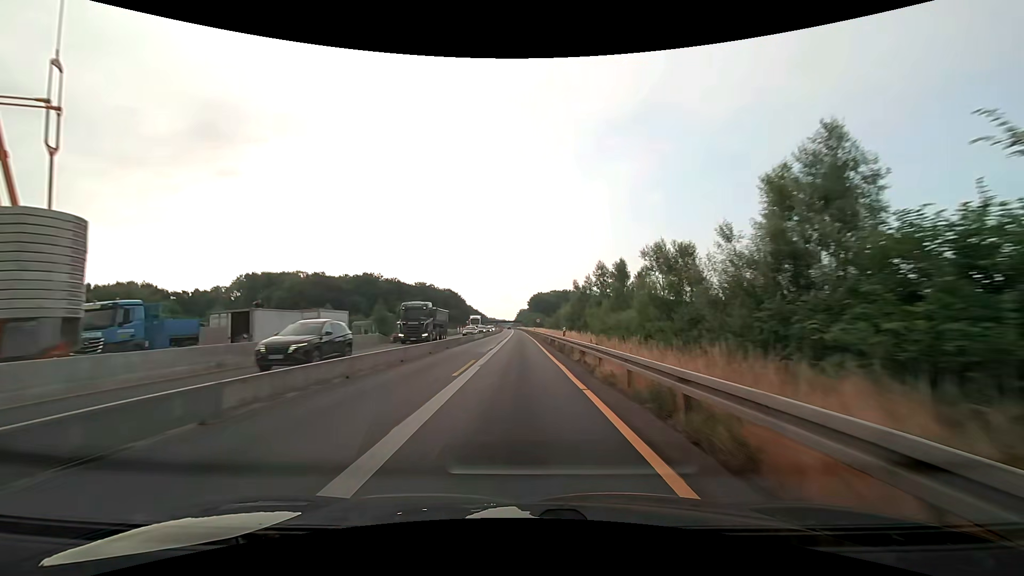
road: motorway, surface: asphalt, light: Day
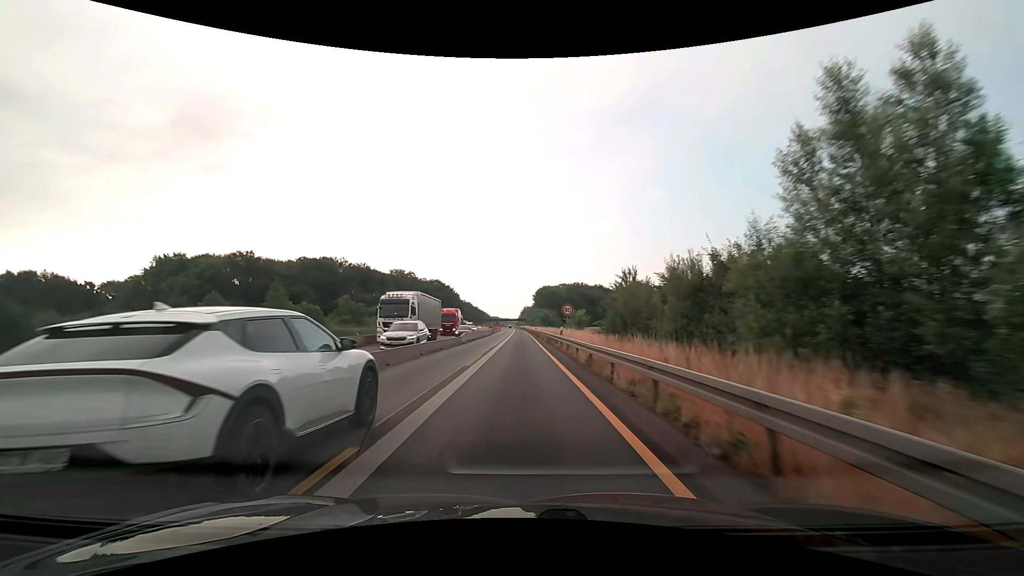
(-0.3, +50.1) m; -1°
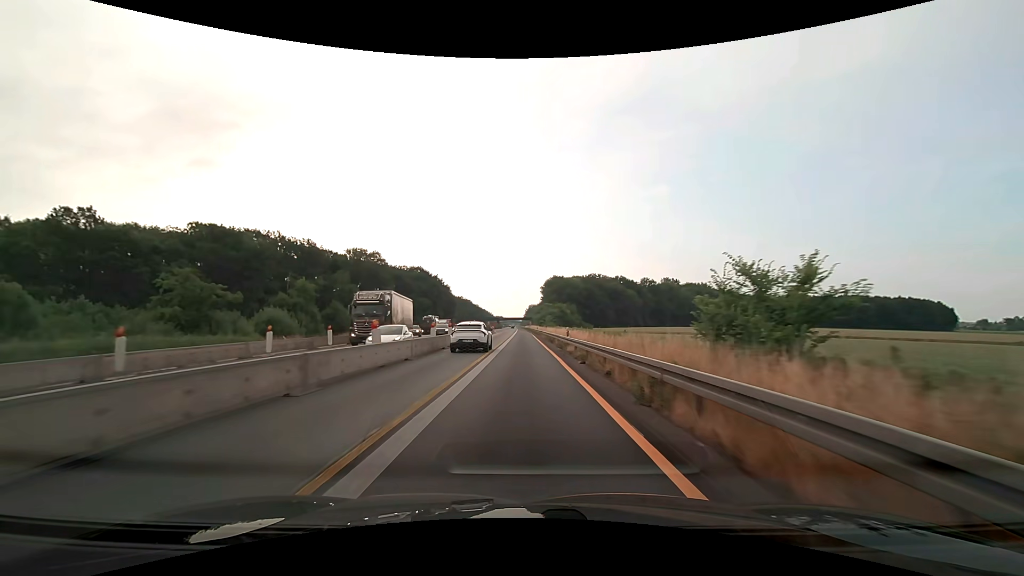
(-0.2, +50.1) m; -1°
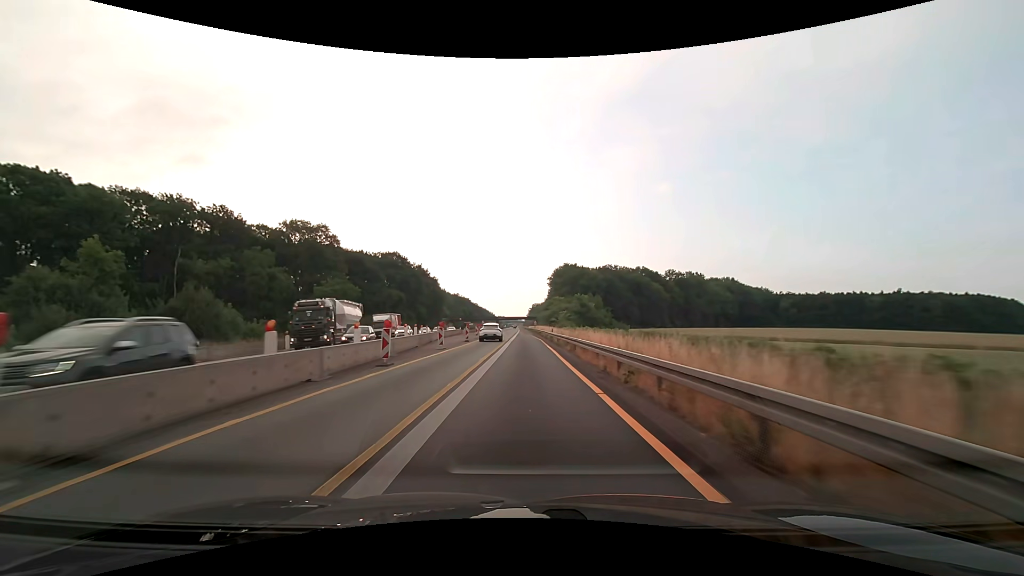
(-0.1, +37.6) m; 0°
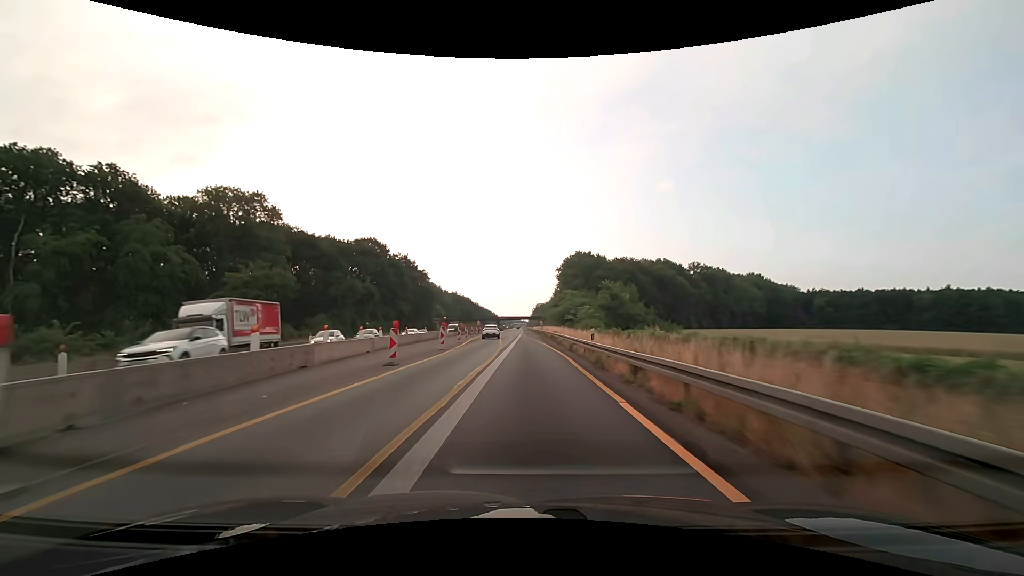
(-0.1, +25.1) m; -1°
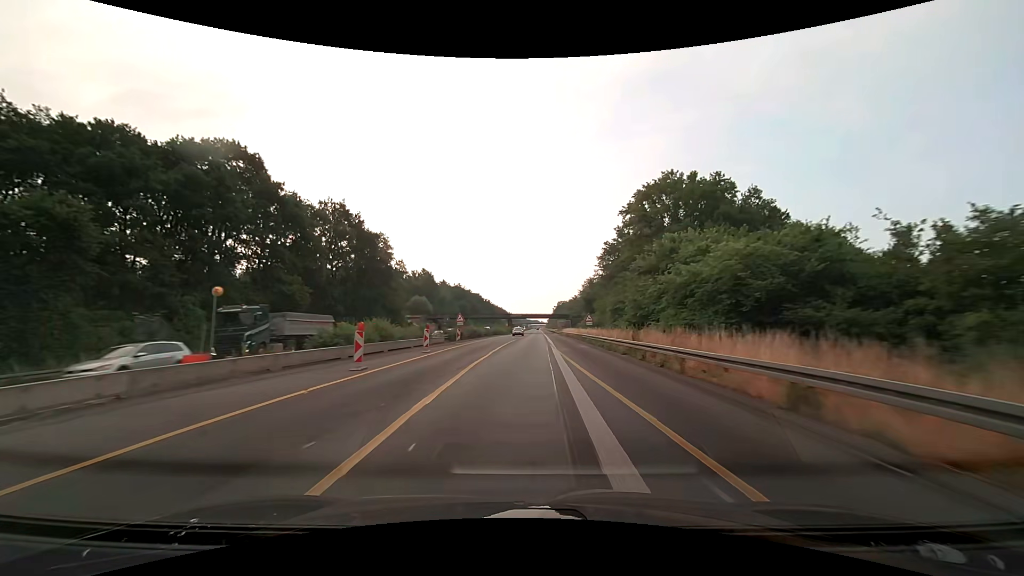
(-1.3, +64.3) m; -2°
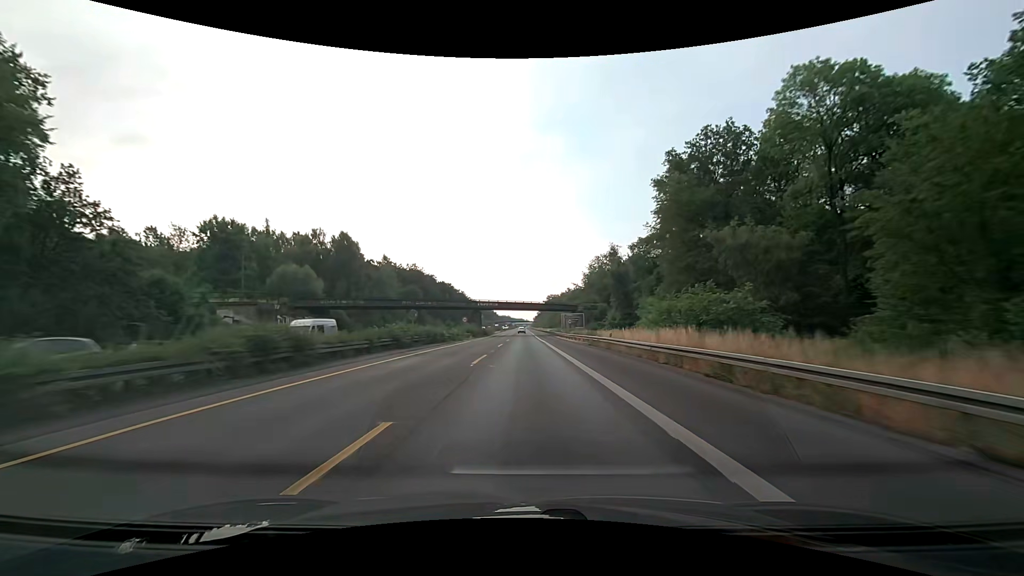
(+1.4, +70.5) m; +2°
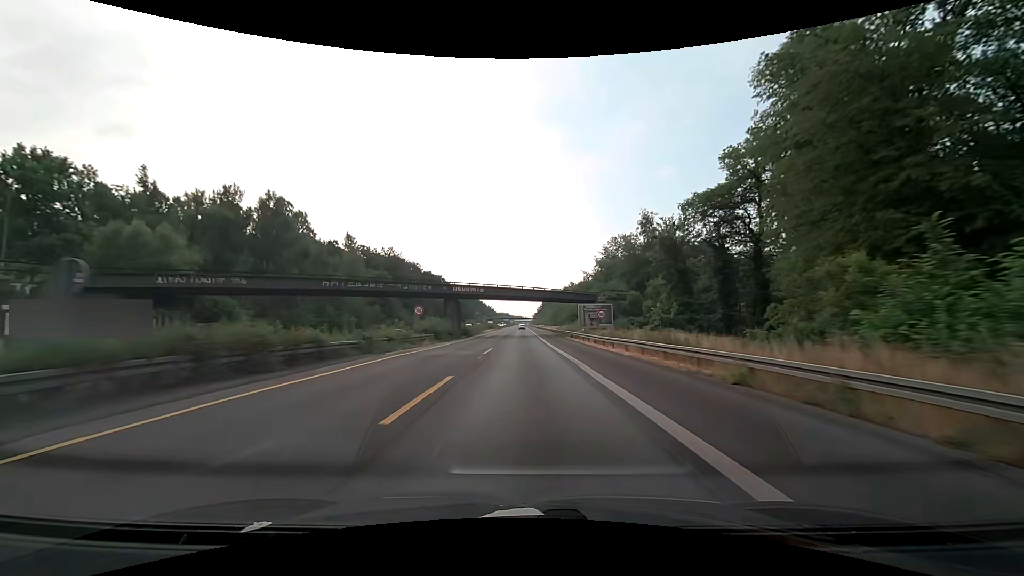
(0.0, +29.9) m; 0°
(0, +10) (0, +20) (0, +30) (0, +40) (0, +50) (0, +60) (0, +70) (0, +80) (0, +90) (0, +100) m
